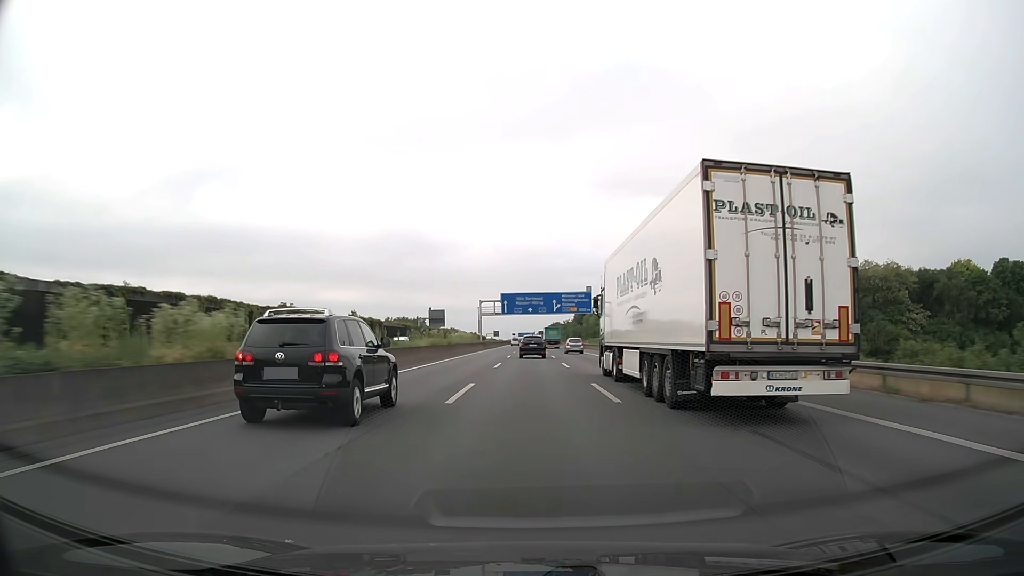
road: motorway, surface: asphalt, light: Day
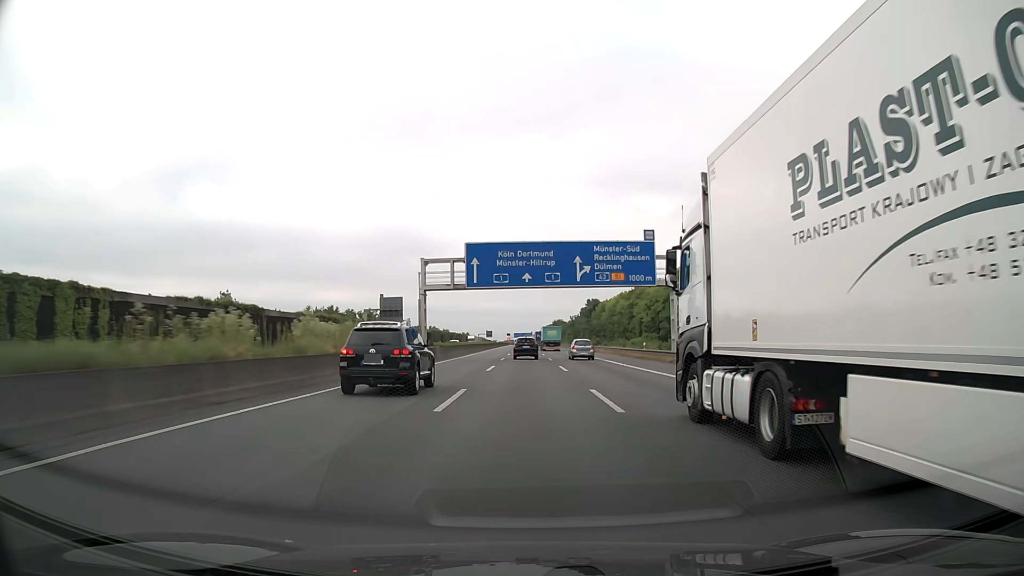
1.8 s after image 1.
(+0.2, +56.0) m; 0°
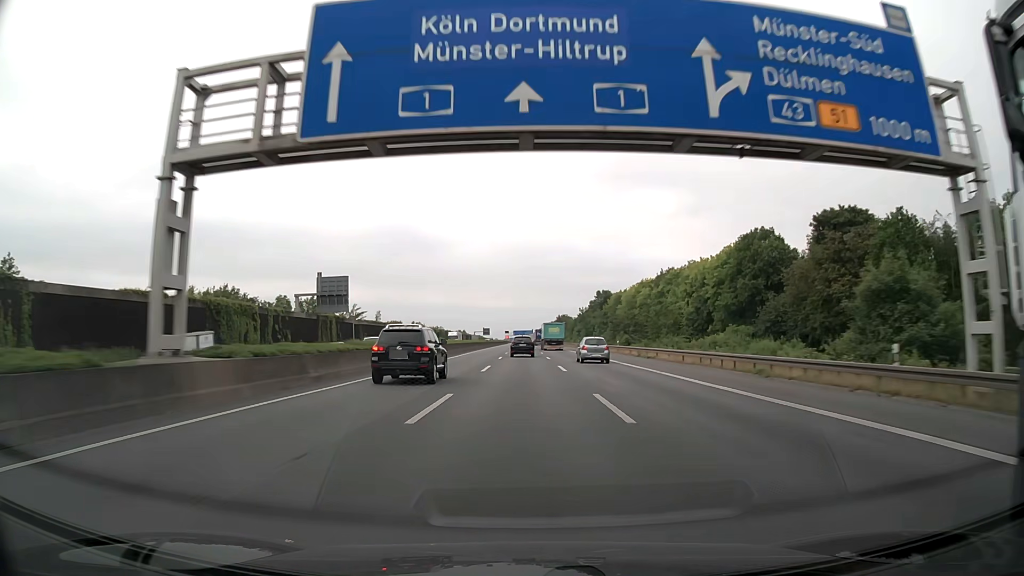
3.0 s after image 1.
(+0.1, +37.7) m; 0°
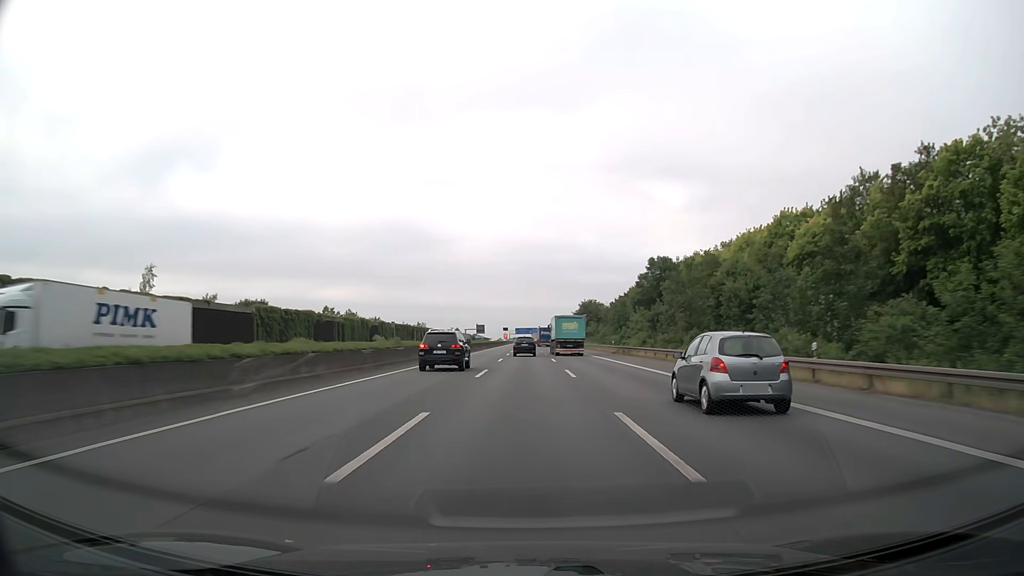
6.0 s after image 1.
(-0.1, +94.7) m; 0°
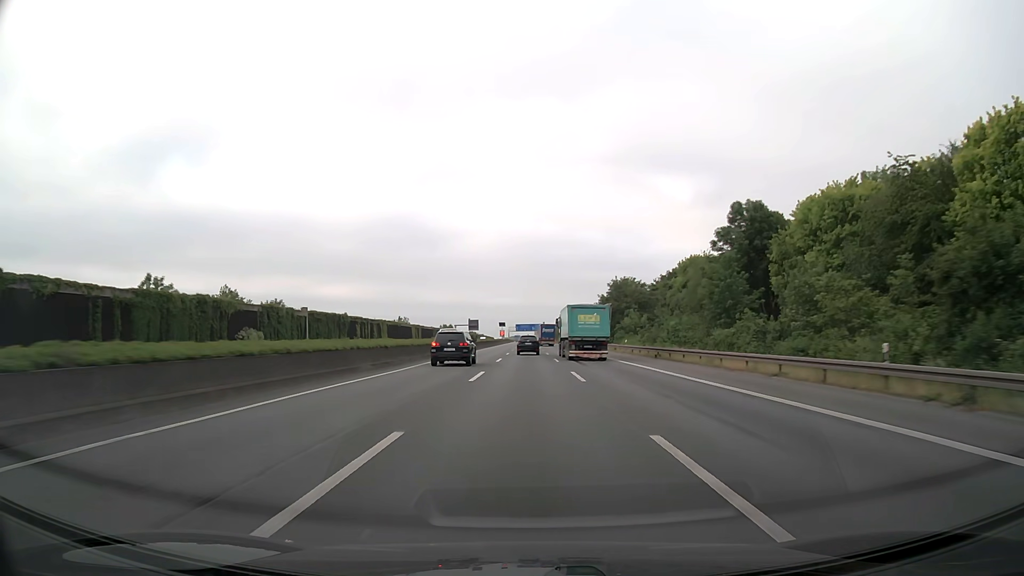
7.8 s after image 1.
(-0.1, +57.0) m; 0°
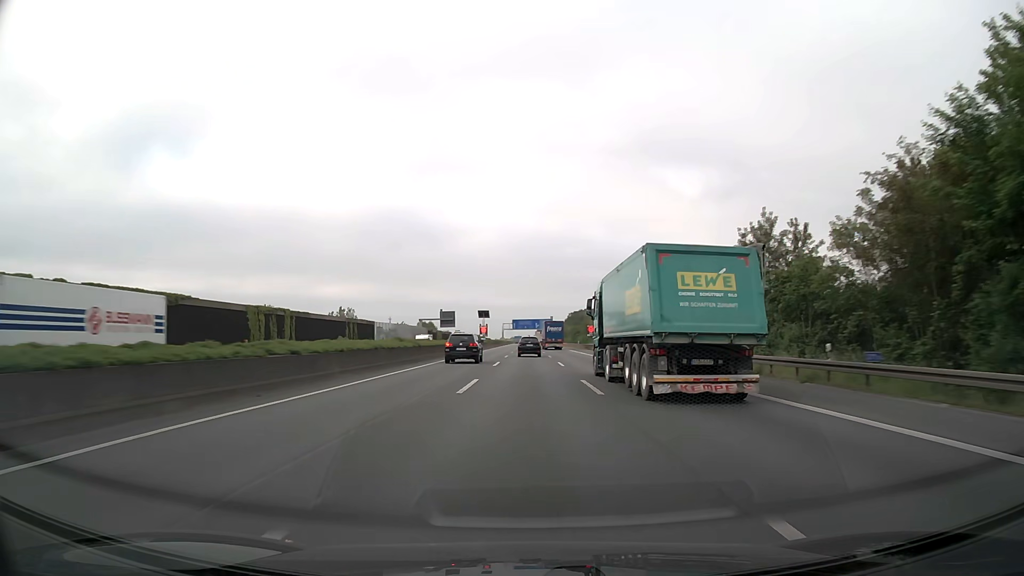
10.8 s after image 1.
(-0.2, +95.1) m; 0°
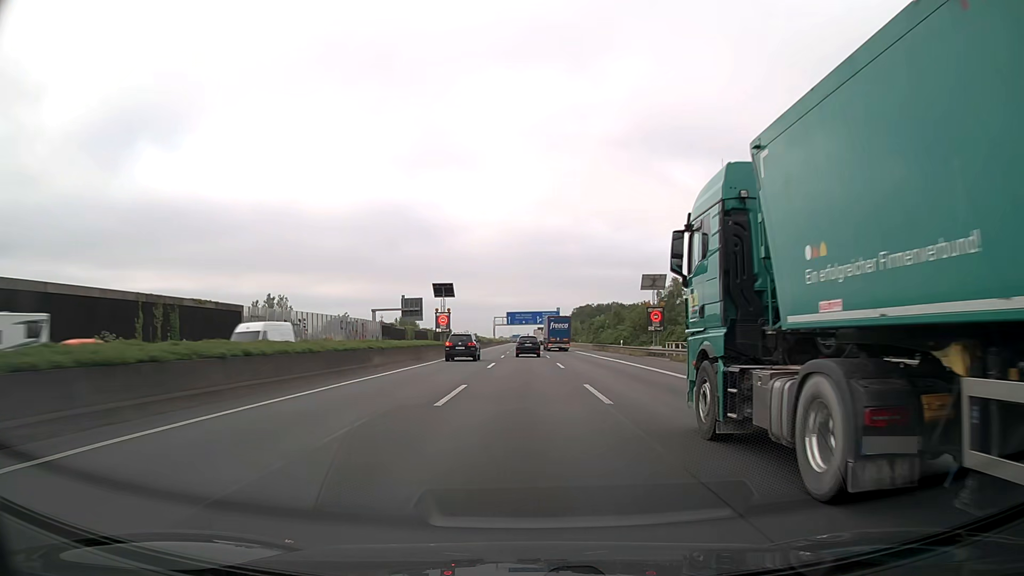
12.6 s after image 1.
(+0.1, +56.9) m; 0°
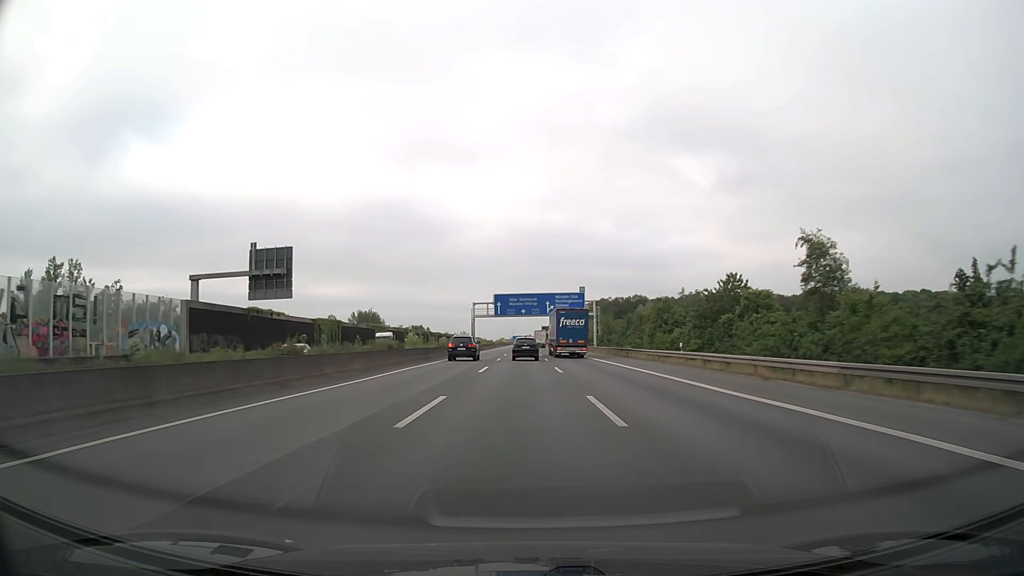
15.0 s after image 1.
(-0.1, +74.8) m; 0°
(0, +10) (0, +20) (0, +30) (0, +40) (0, +50) (0, +60) (0, +70) (-1, +80) (-1, +90) (-1, +100) m
